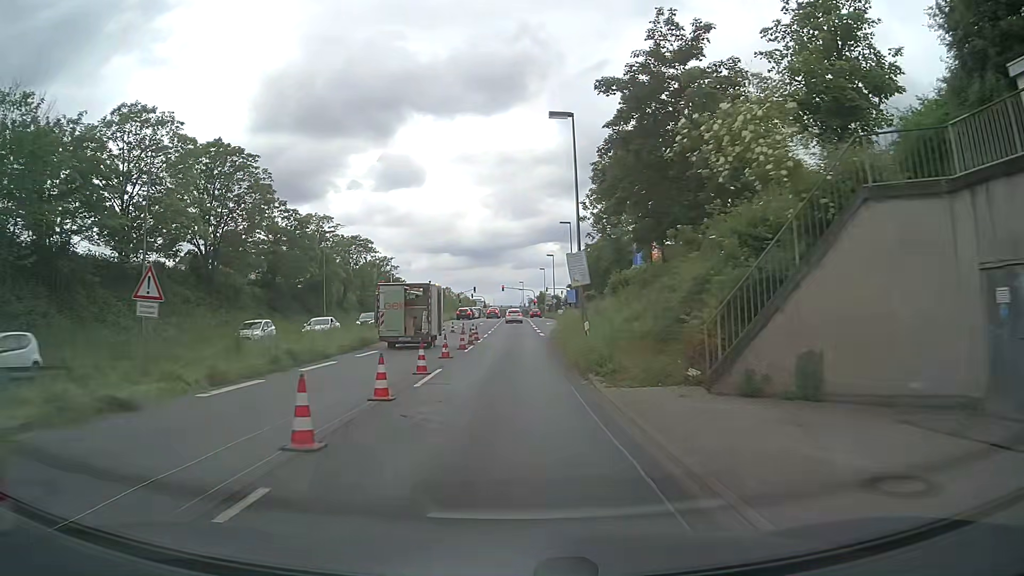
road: primary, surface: asphalt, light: Day
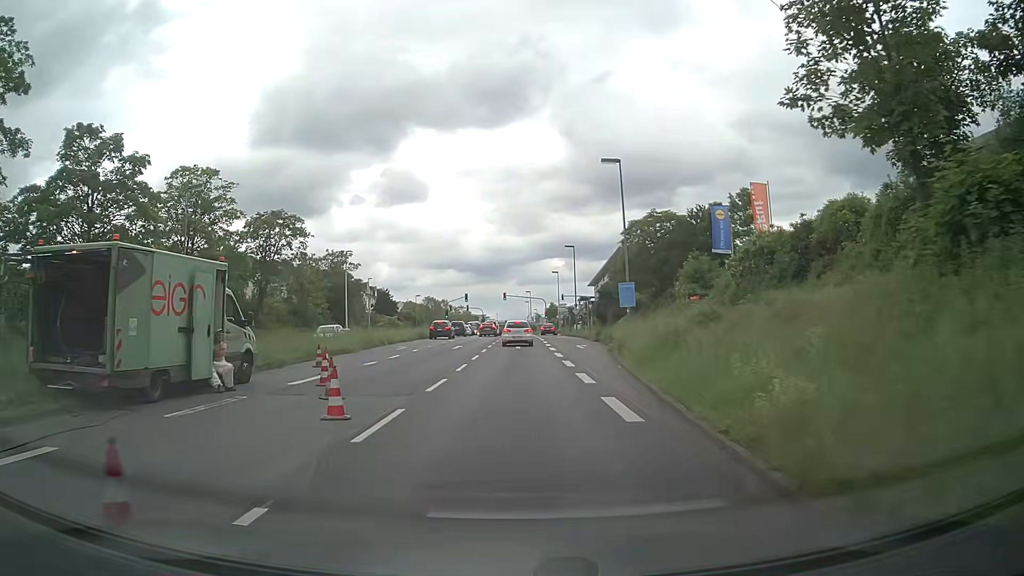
(-0.1, +31.4) m; 0°
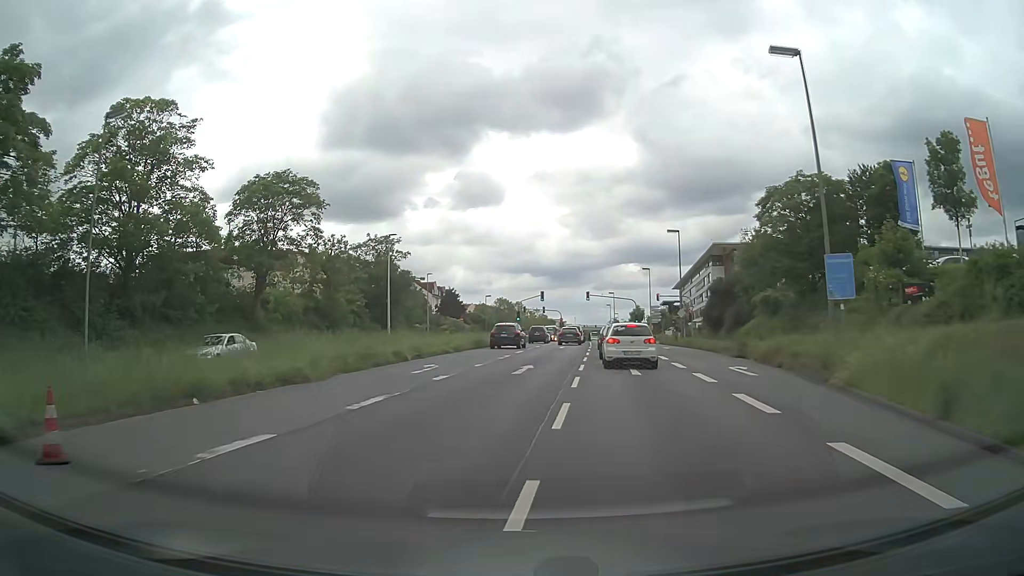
(-1.0, +17.0) m; -6°
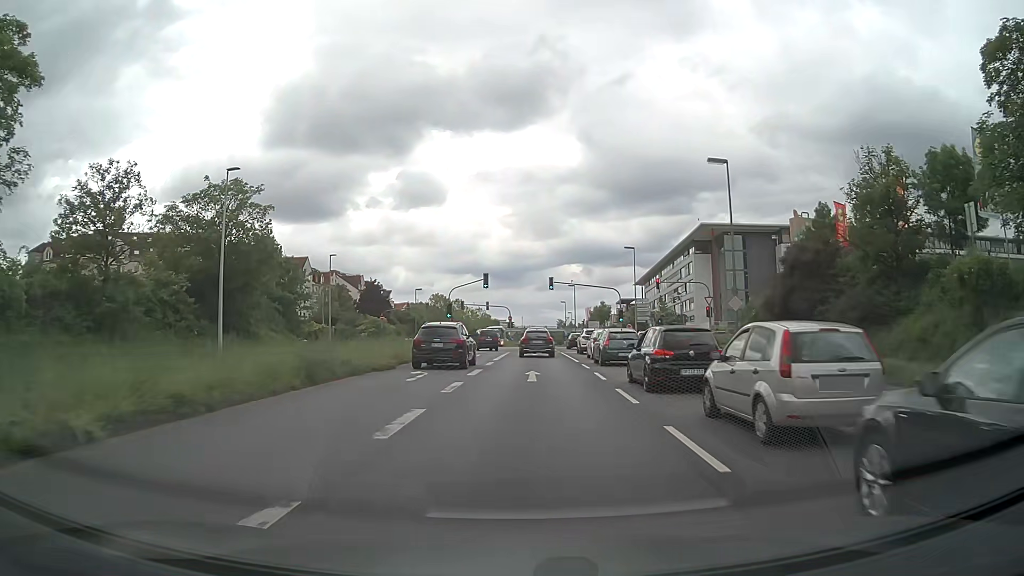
(+0.7, +27.2) m; +4°
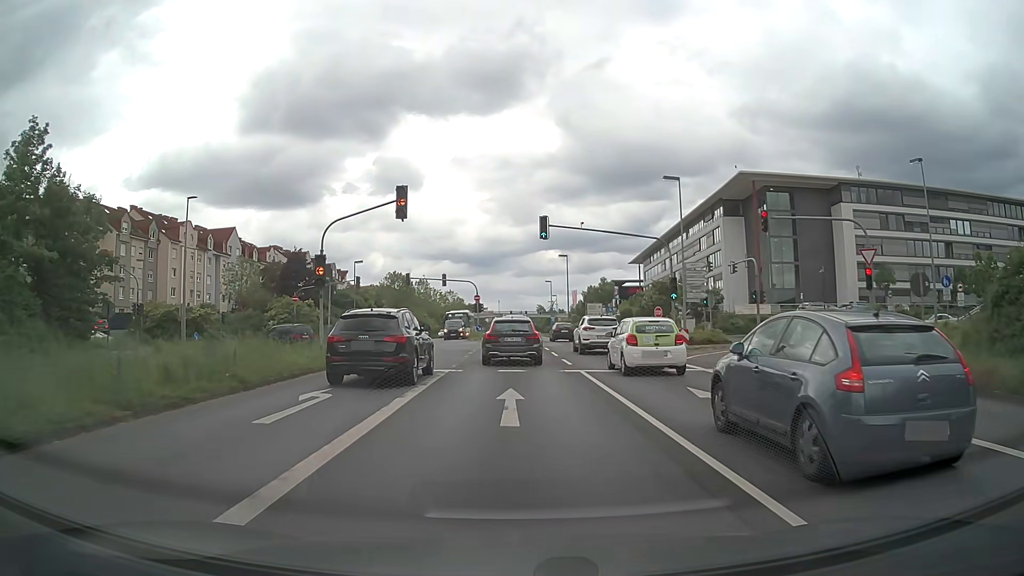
(+0.8, +28.8) m; +2°
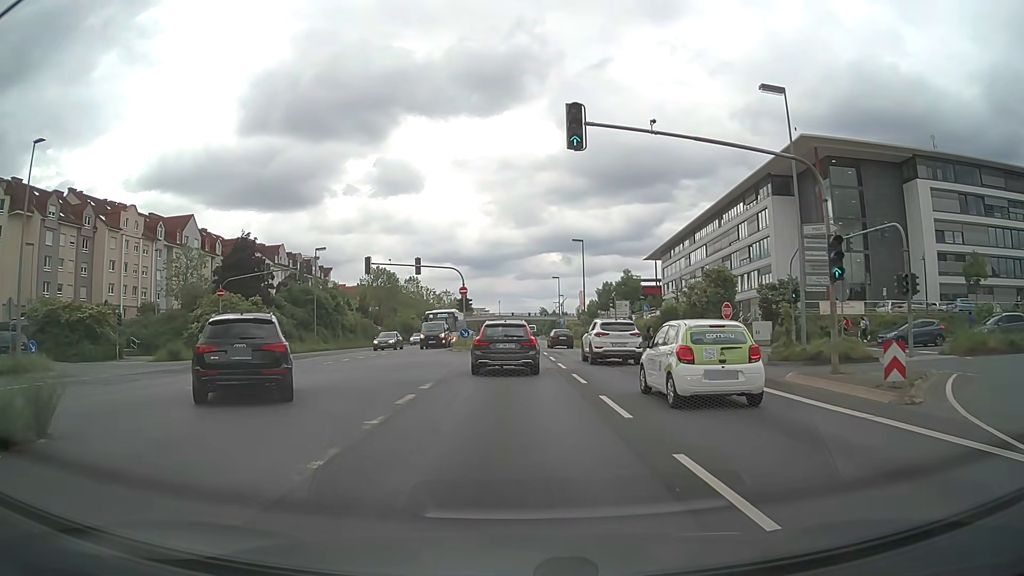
(0.0, +17.3) m; 0°
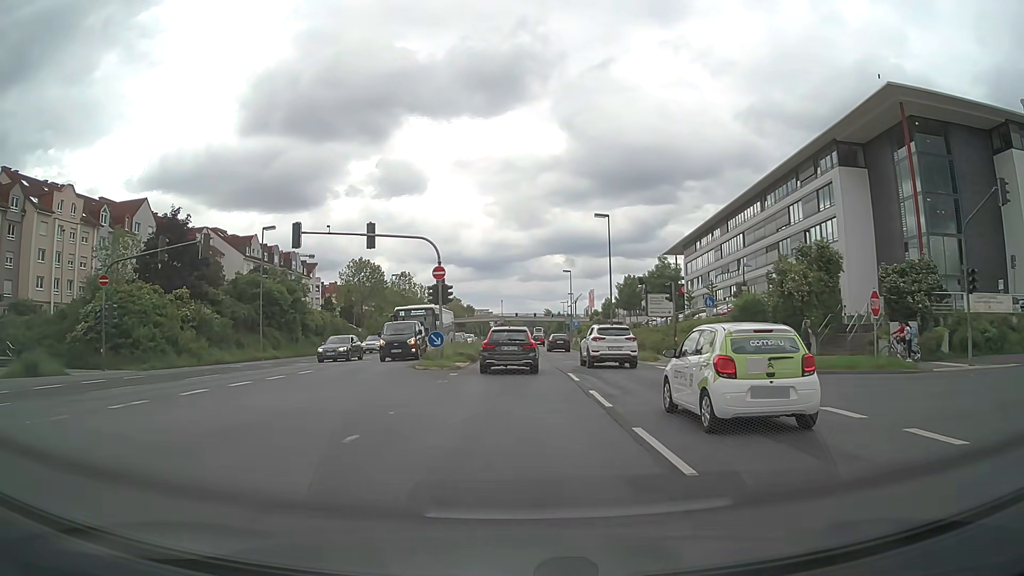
(0.0, +15.9) m; 0°
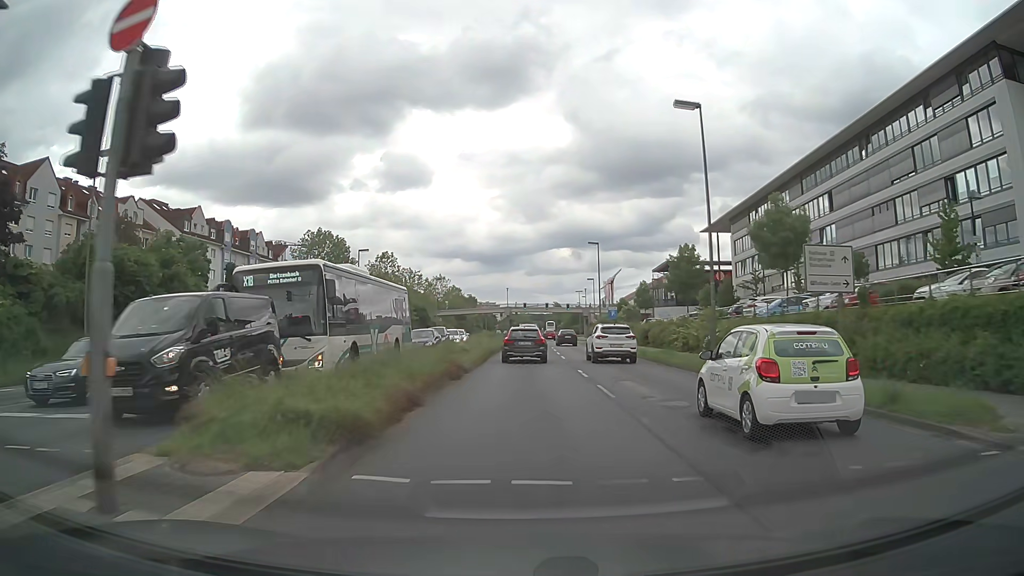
(-0.3, +24.6) m; -1°
(0, +10) (0, +20) (0, +30) (0, +40) (+1, +50) (+1, +60) (+1, +70) (+1, +80) (+1, +90) (+1, +100) m
